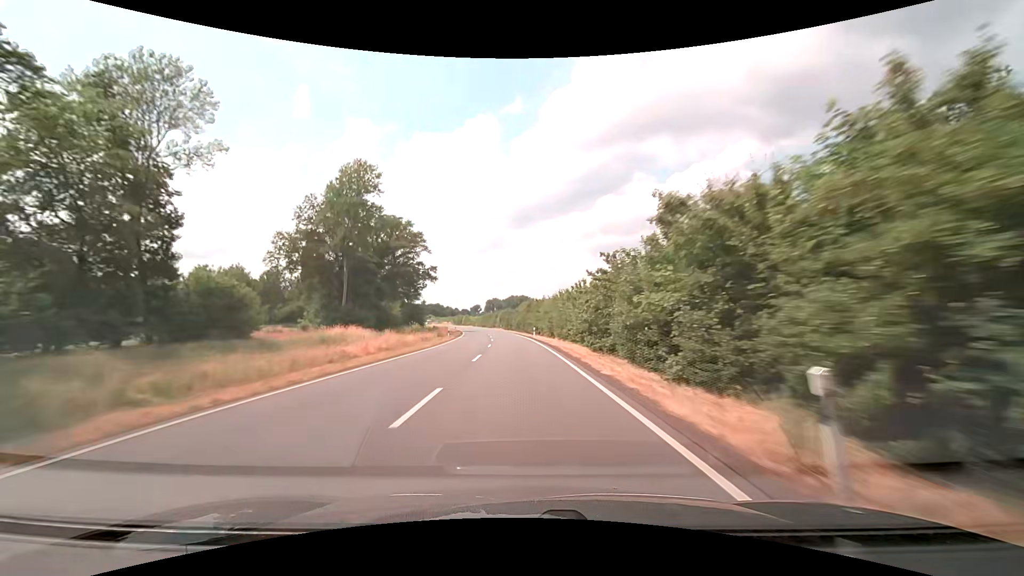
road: secondary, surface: asphalt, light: Day
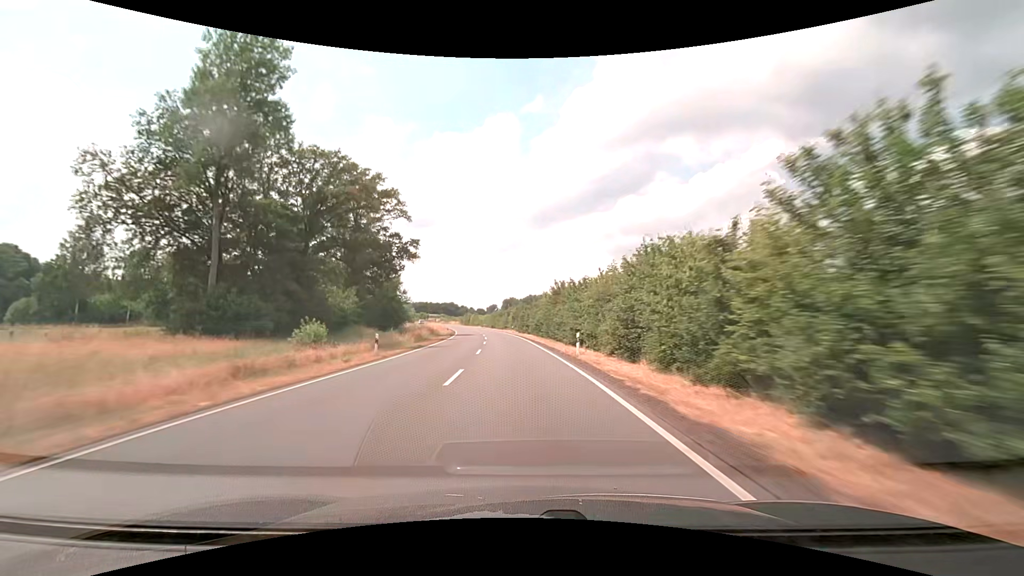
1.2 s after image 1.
(-0.3, +31.6) m; -1°
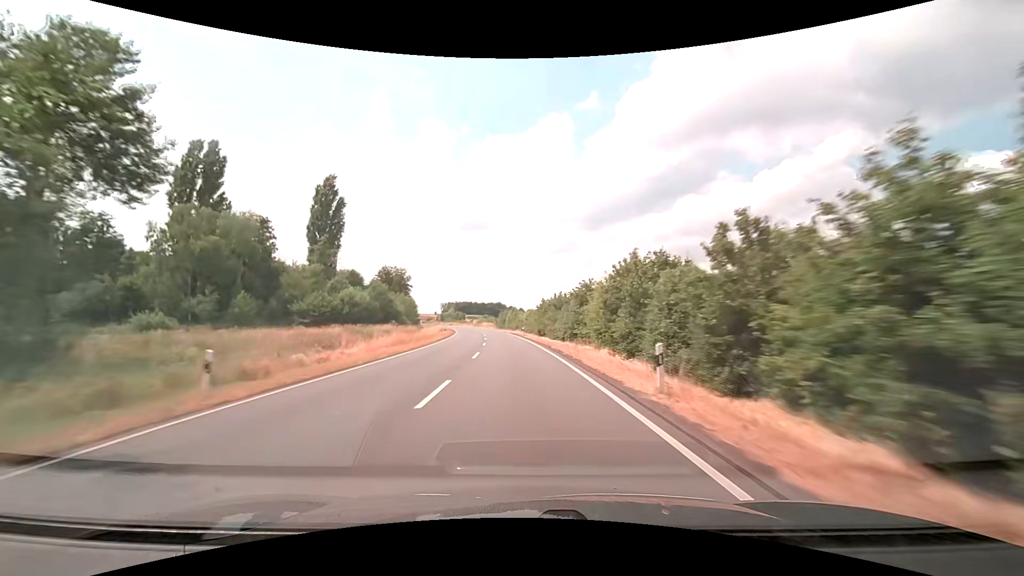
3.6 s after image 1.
(-3.5, +63.0) m; -6°
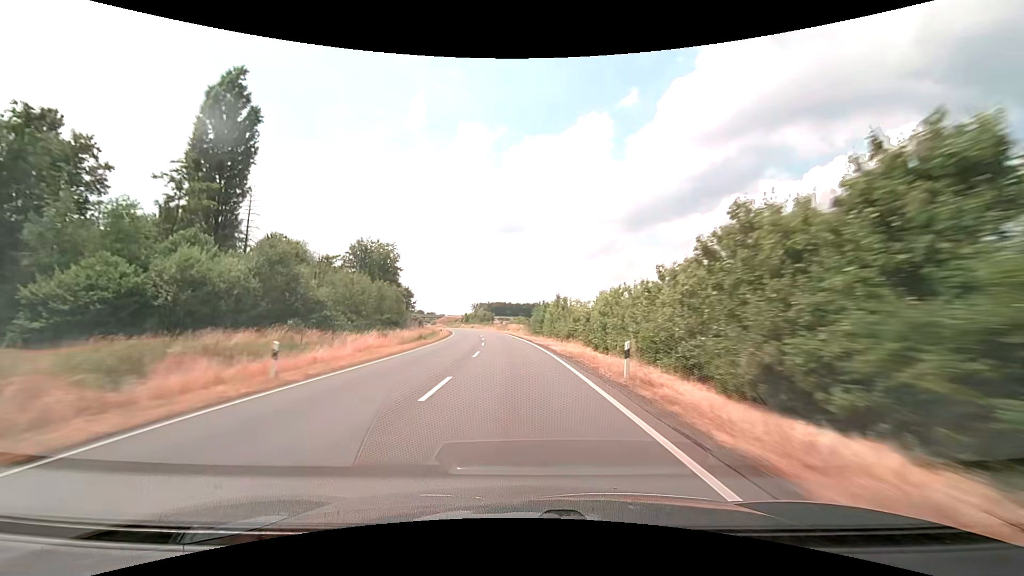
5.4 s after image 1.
(-1.8, +47.3) m; -4°
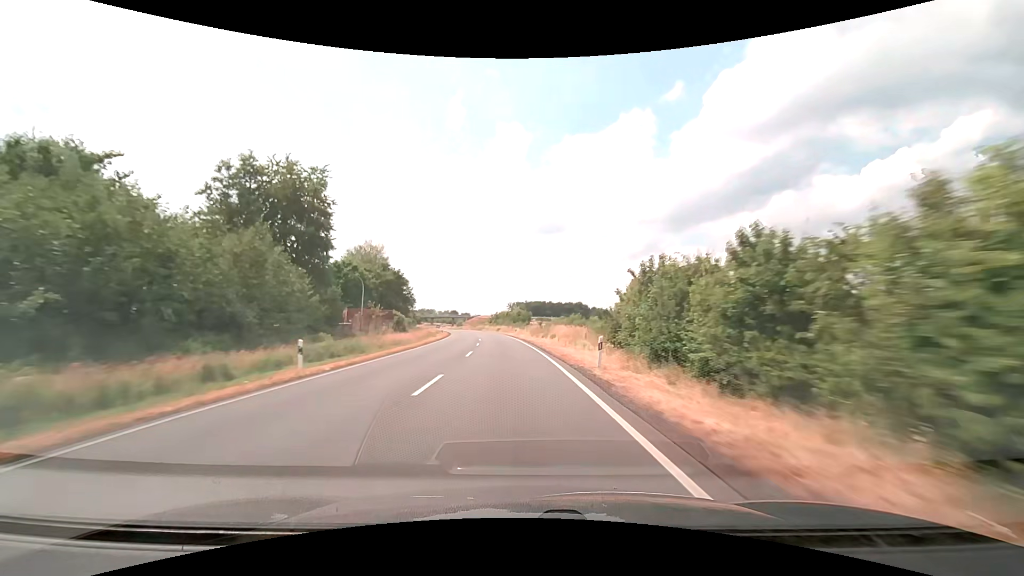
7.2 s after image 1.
(-1.8, +47.4) m; -5°
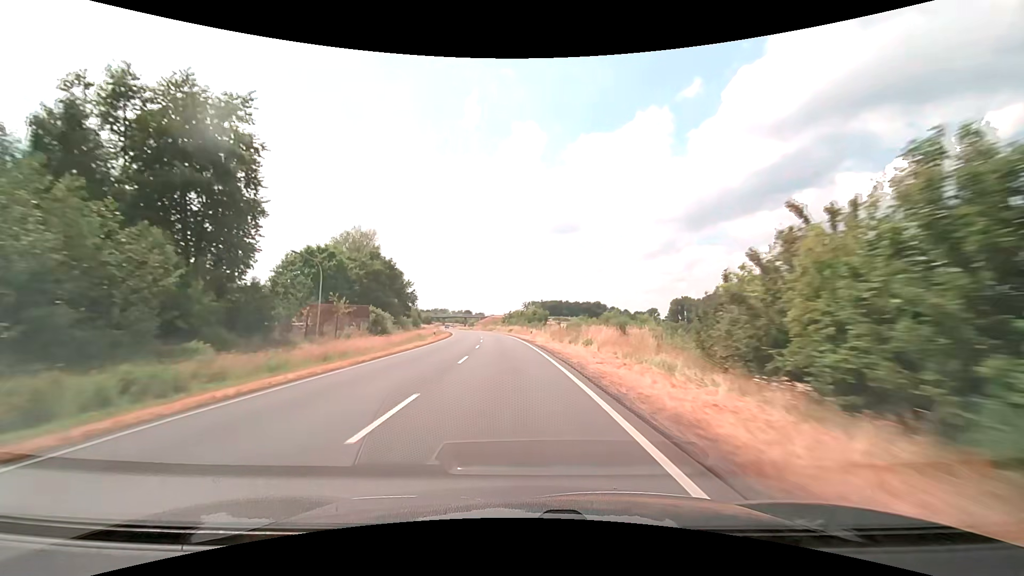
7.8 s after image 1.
(-0.2, +15.8) m; -2°
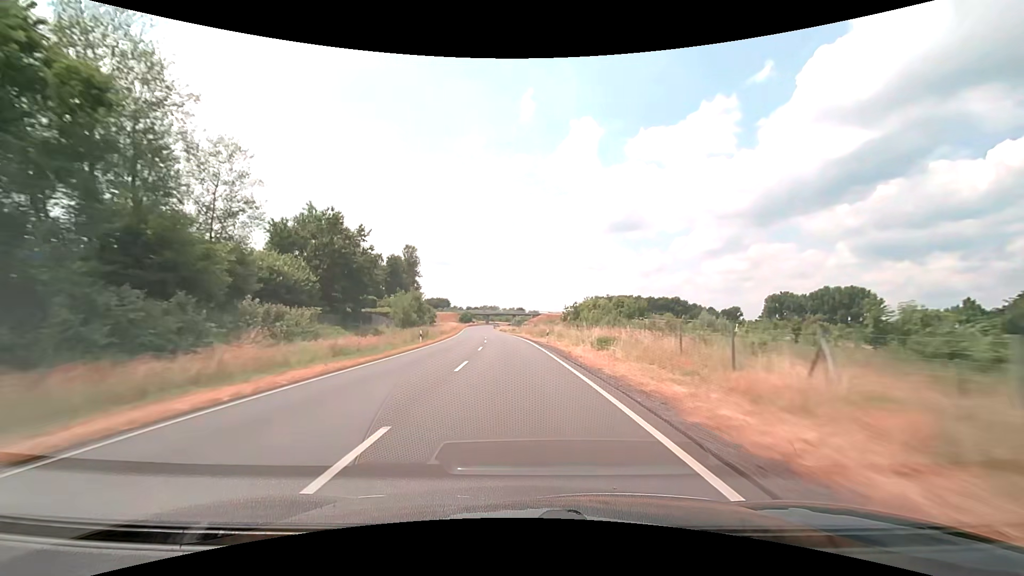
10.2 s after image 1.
(-3.6, +63.2) m; -6°
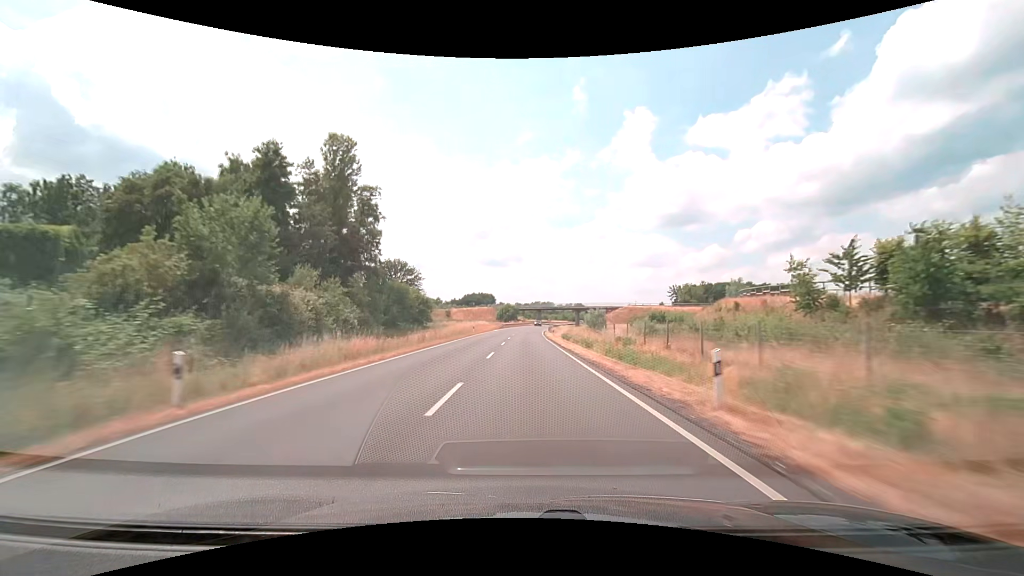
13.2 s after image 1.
(-4.9, +79.1) m; -6°
(0, +10) (0, +20) (0, +30) (0, +40) (0, +50) (0, +60) (+1, +70) (+1, +80) (+2, +90) (+2, +100) m
